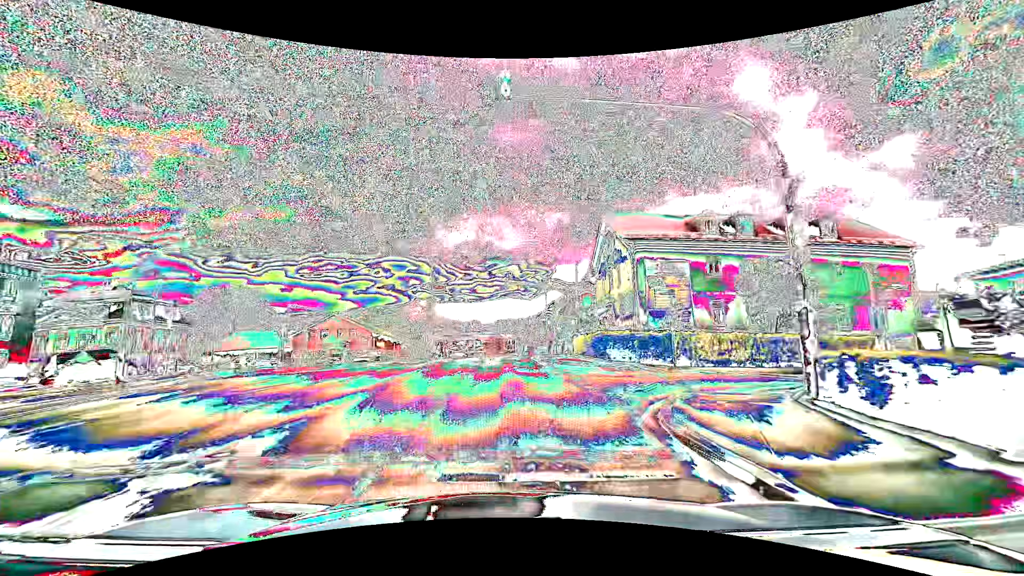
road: tertiary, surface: asphalt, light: Day
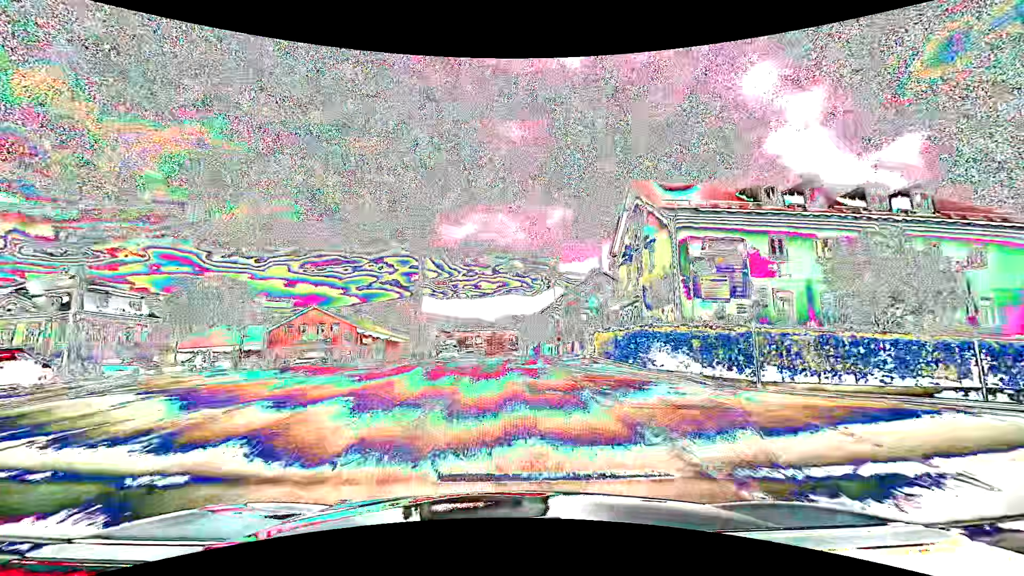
(-0.1, +7.5) m; -1°
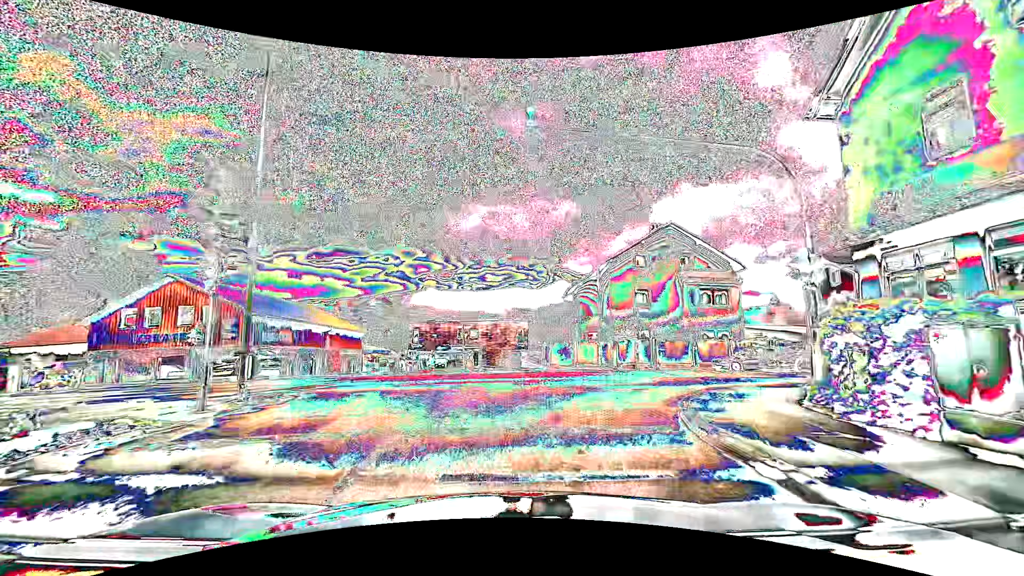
(0.0, +23.9) m; -1°
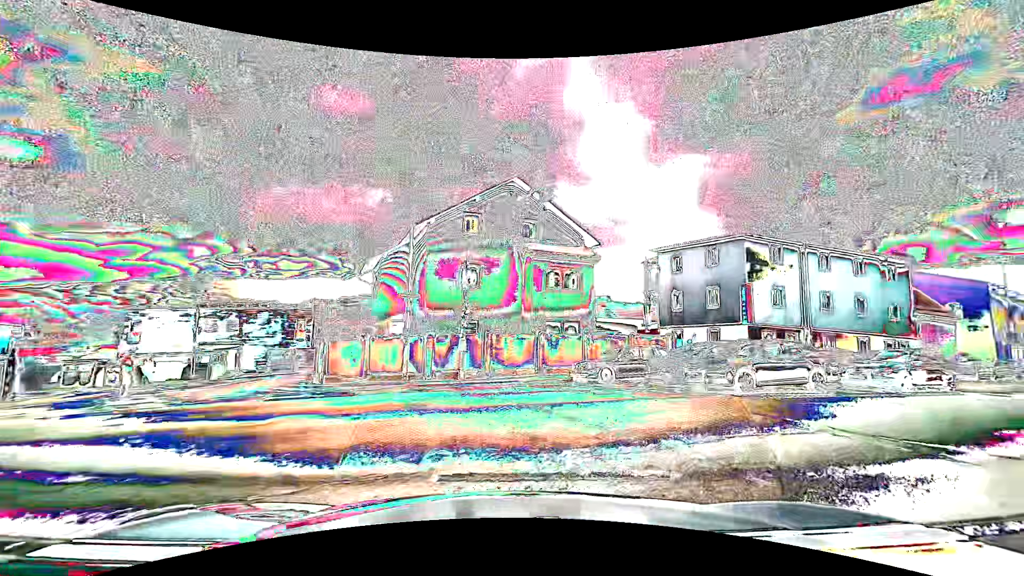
(+1.2, +11.5) m; +20°
